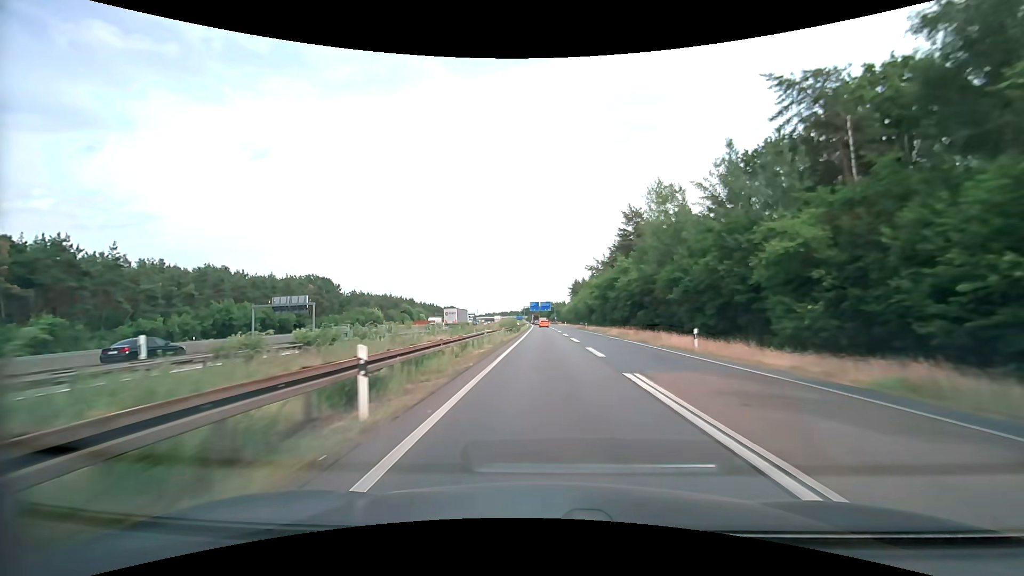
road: motorway_link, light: Day
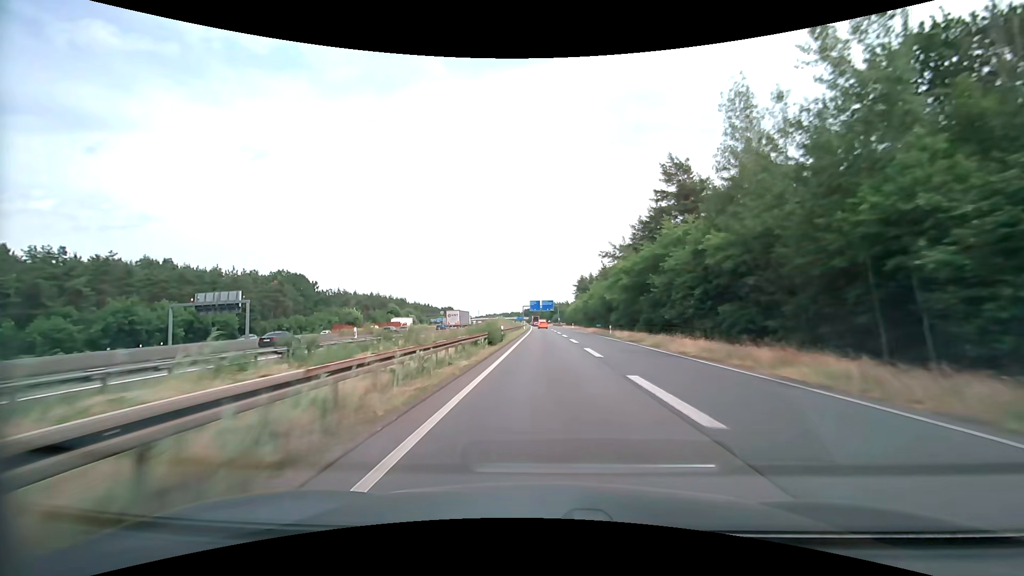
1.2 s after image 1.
(-0.1, +25.0) m; 0°
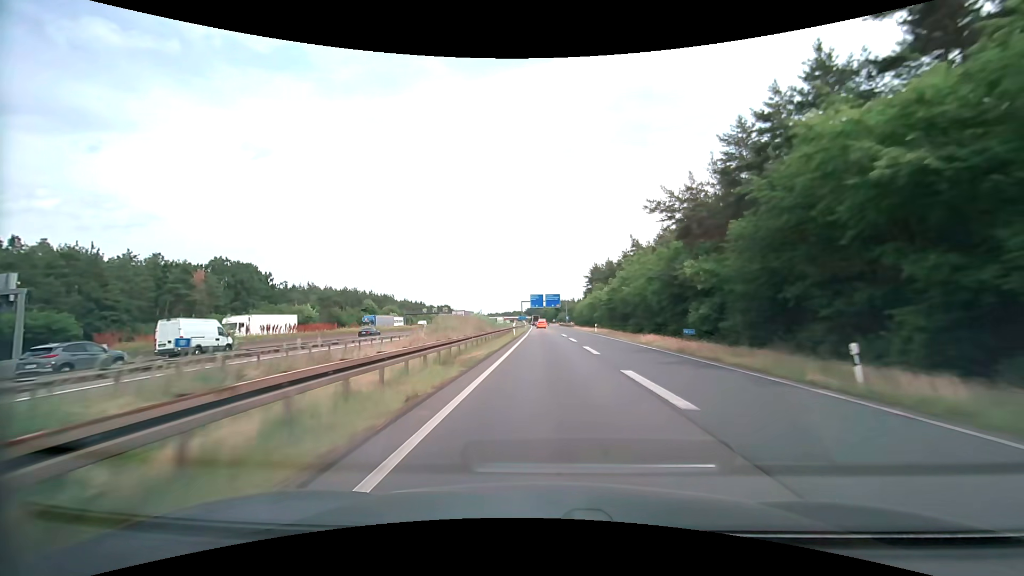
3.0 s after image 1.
(-0.1, +37.6) m; 0°
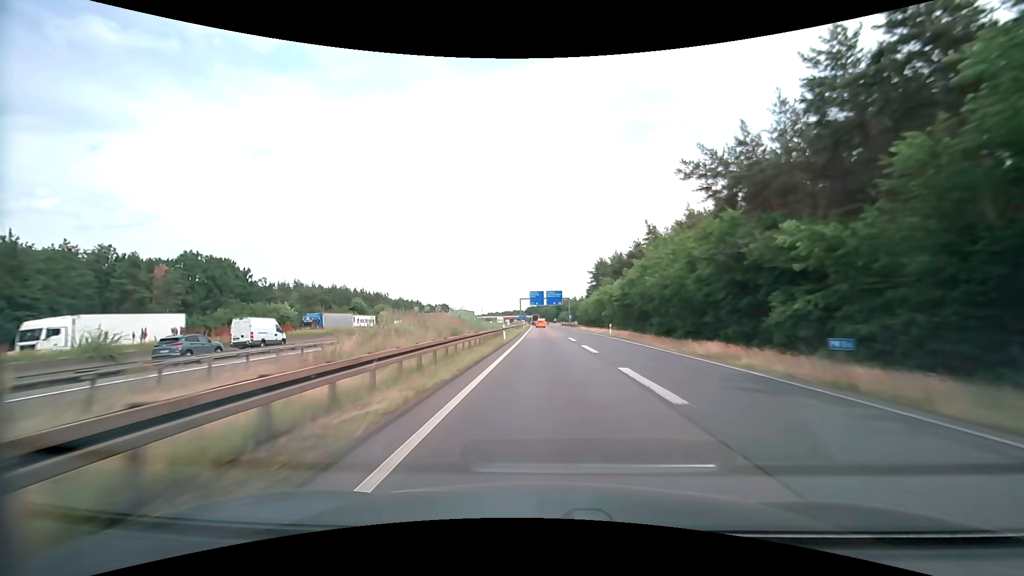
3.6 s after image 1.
(0.0, +12.6) m; 0°
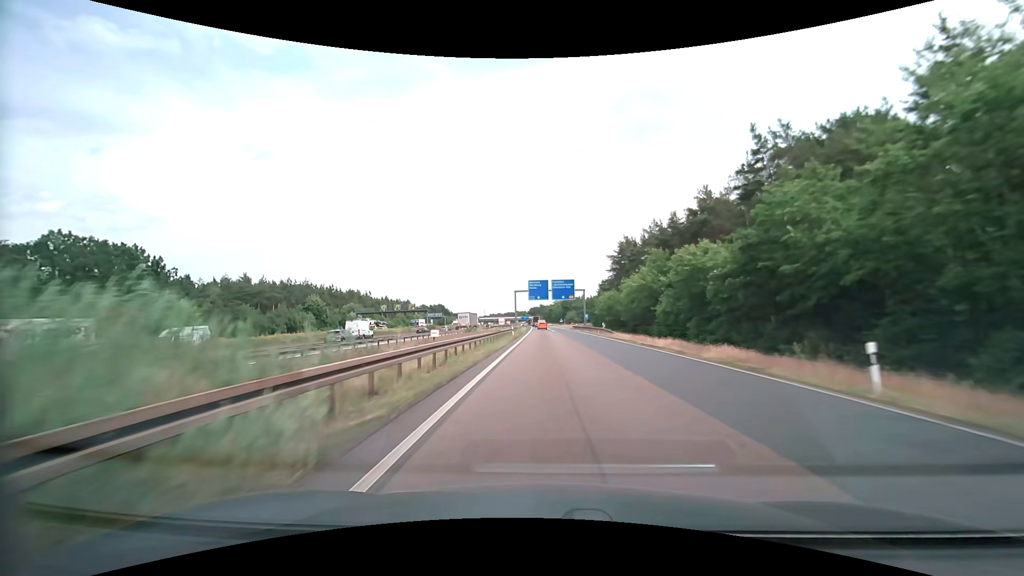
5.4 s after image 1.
(-0.2, +38.0) m; 0°
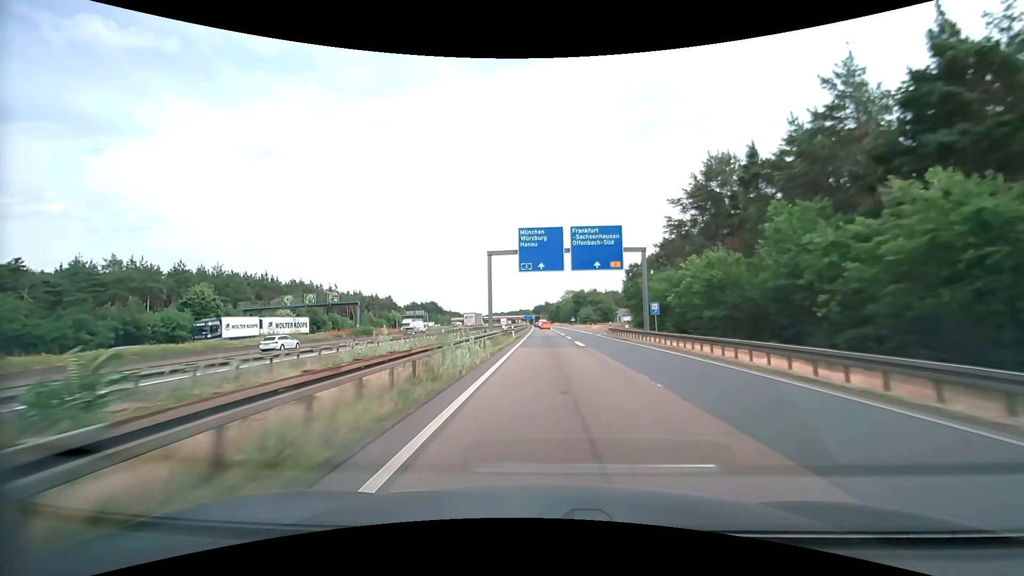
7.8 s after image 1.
(-0.4, +51.2) m; -1°
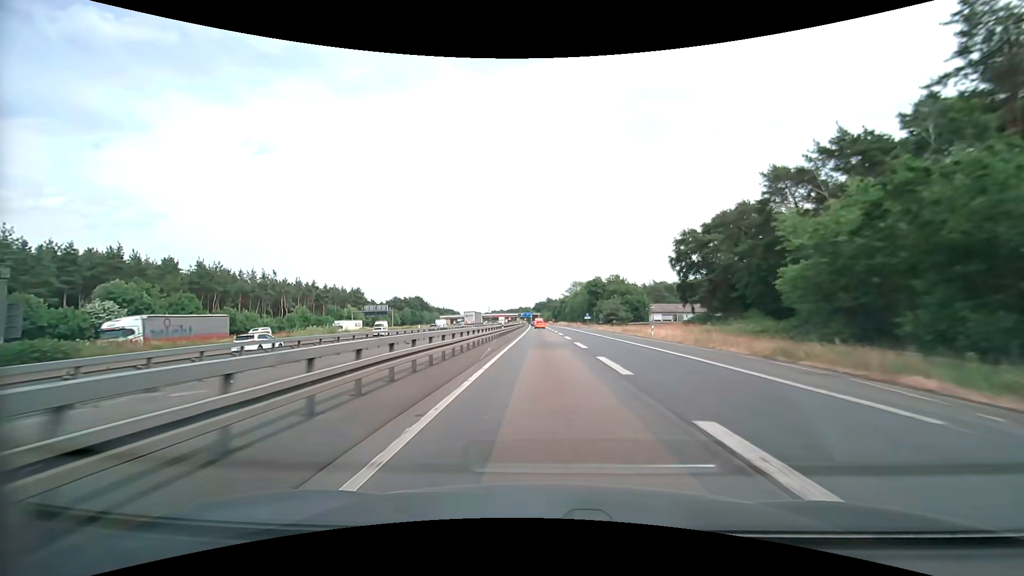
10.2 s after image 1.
(+0.1, +51.8) m; 0°
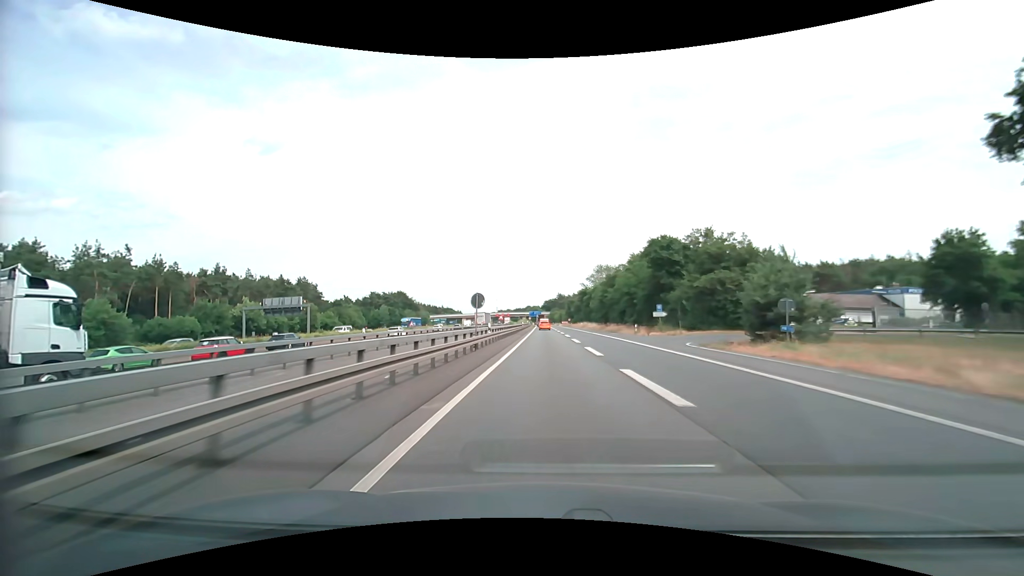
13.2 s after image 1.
(-0.7, +64.6) m; -1°
(0, +10) (0, +20) (0, +30) (0, +40) (0, +50) (0, +60) (0, +70) (0, +80) (0, +90) (0, +100) m
